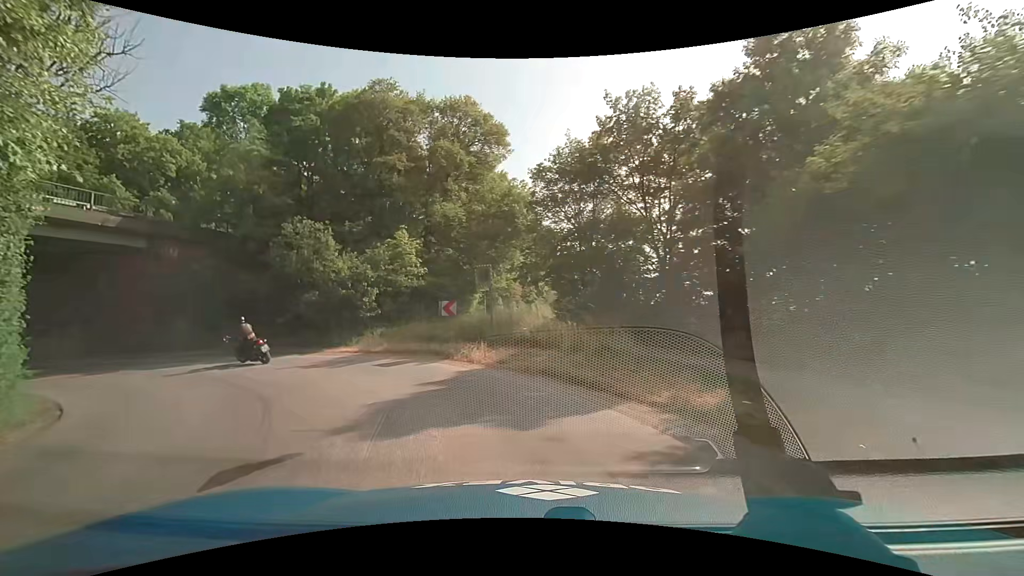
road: service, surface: asphalt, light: Day
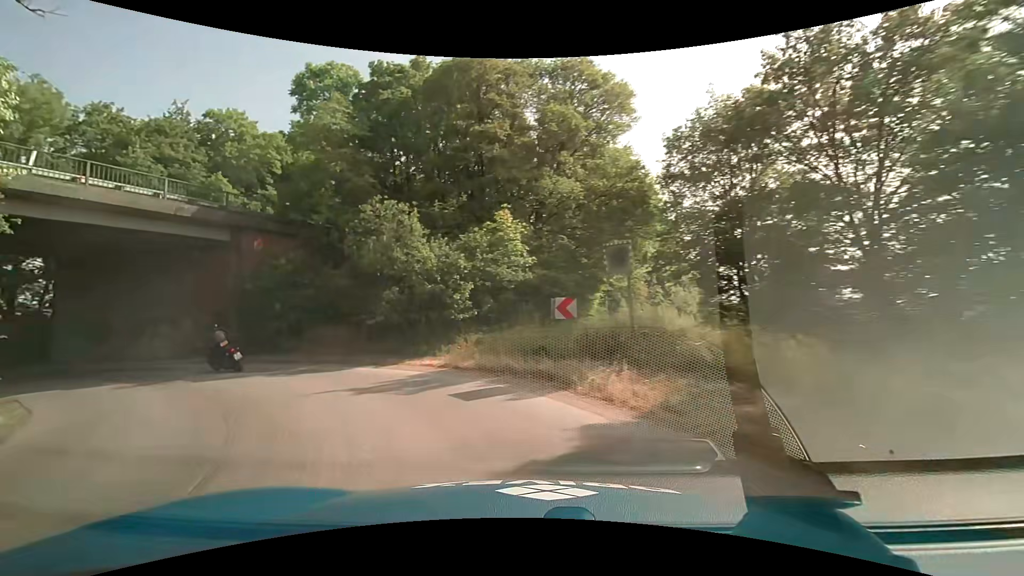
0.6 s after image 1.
(-0.5, +5.4) m; -12°
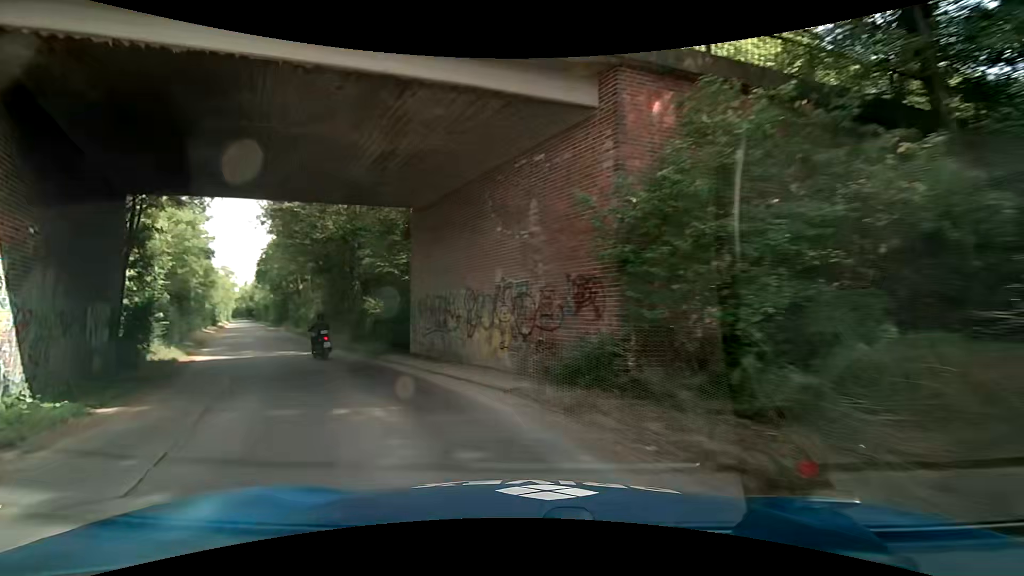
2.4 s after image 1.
(-6.4, +14.6) m; -46°
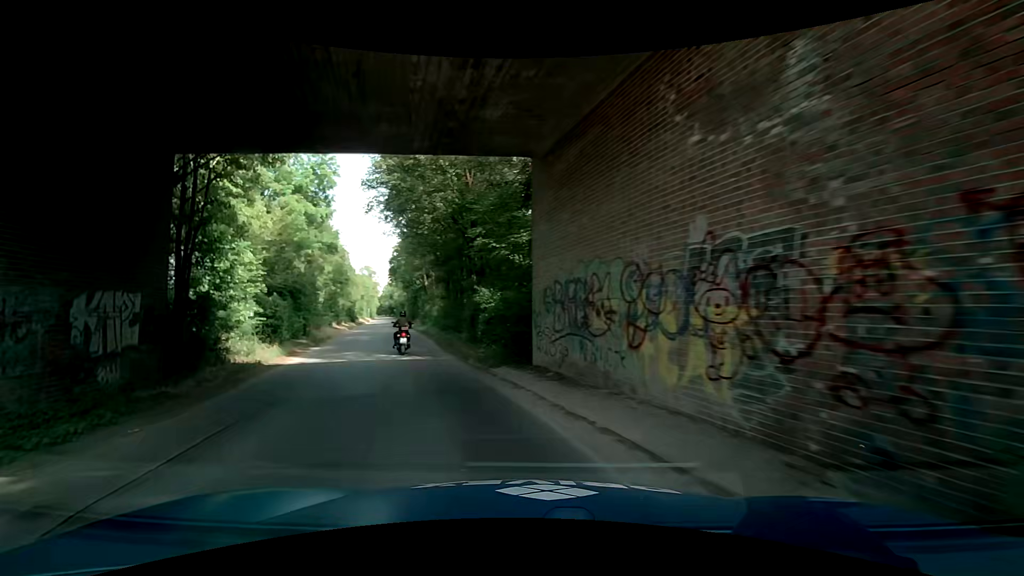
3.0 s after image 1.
(-0.8, +5.7) m; -14°
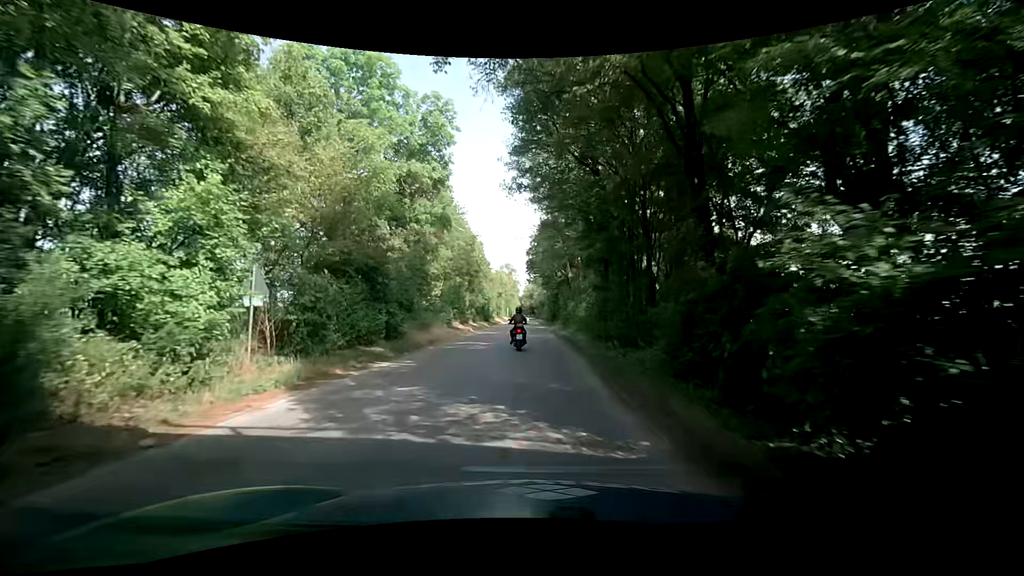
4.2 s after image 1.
(-1.8, +12.0) m; -16°
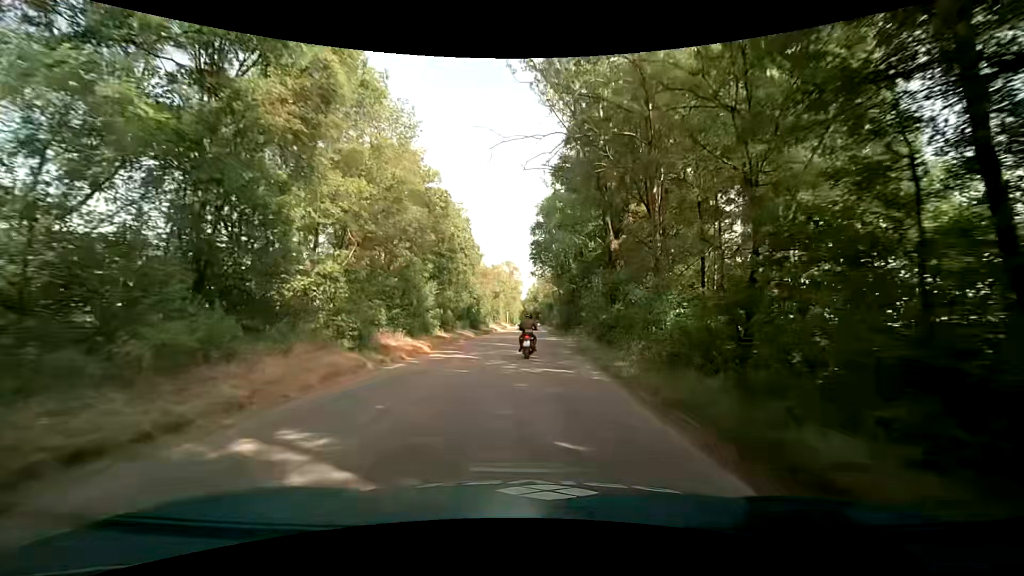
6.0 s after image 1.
(-1.1, +19.9) m; -4°
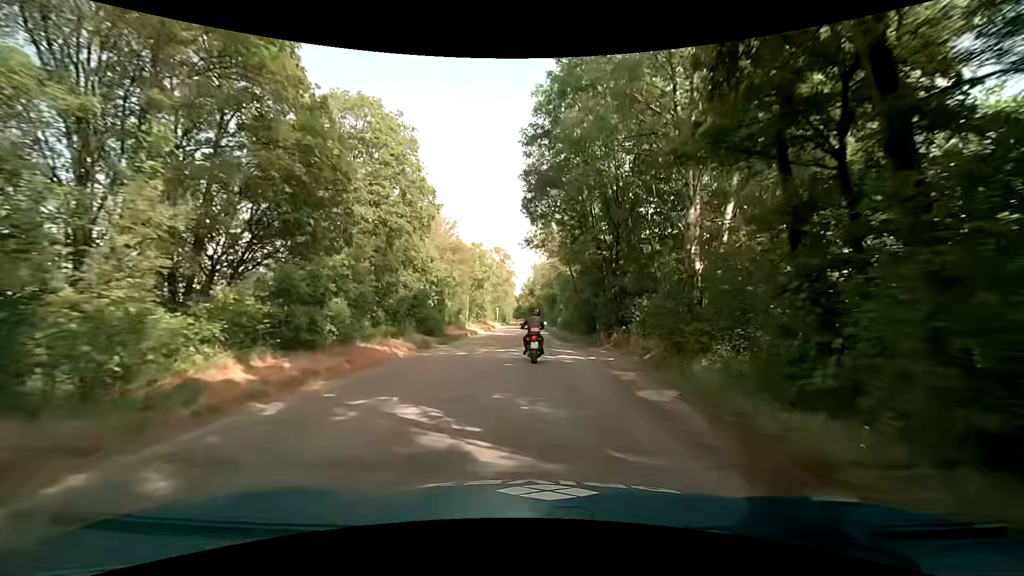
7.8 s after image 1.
(+0.3, +20.9) m; +1°
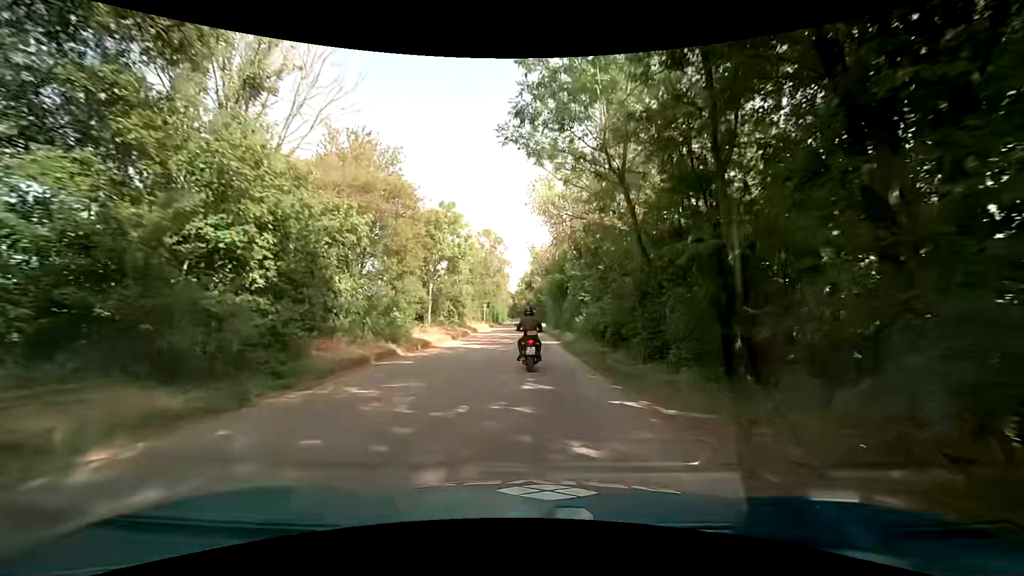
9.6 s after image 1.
(0.0, +20.4) m; 0°
(0, +10) (0, +20) (0, +30) (0, +40) (0, +50) (0, +60) (0, +70) (0, +80) (0, +90) (0, +100) m
